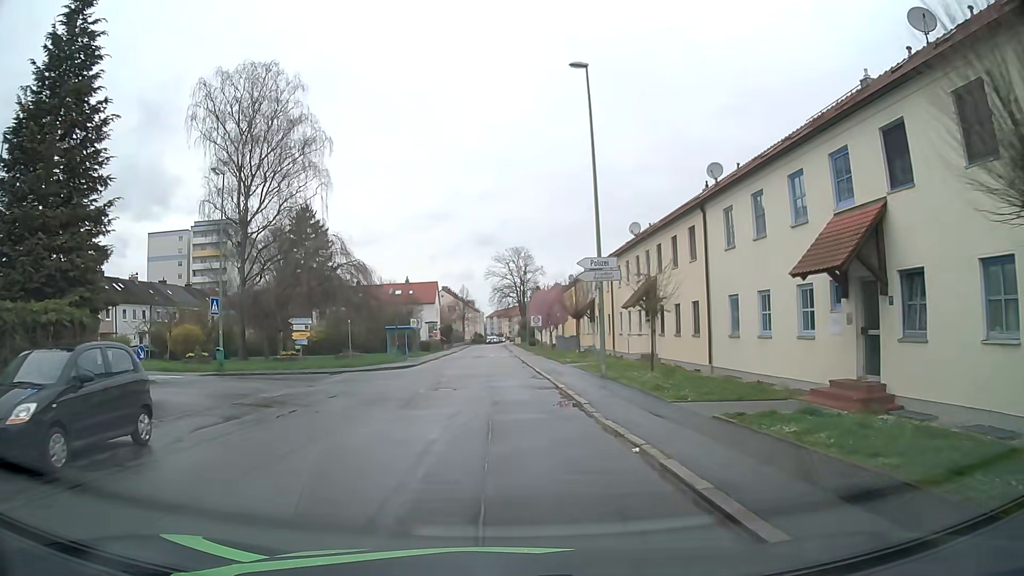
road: residential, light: Day
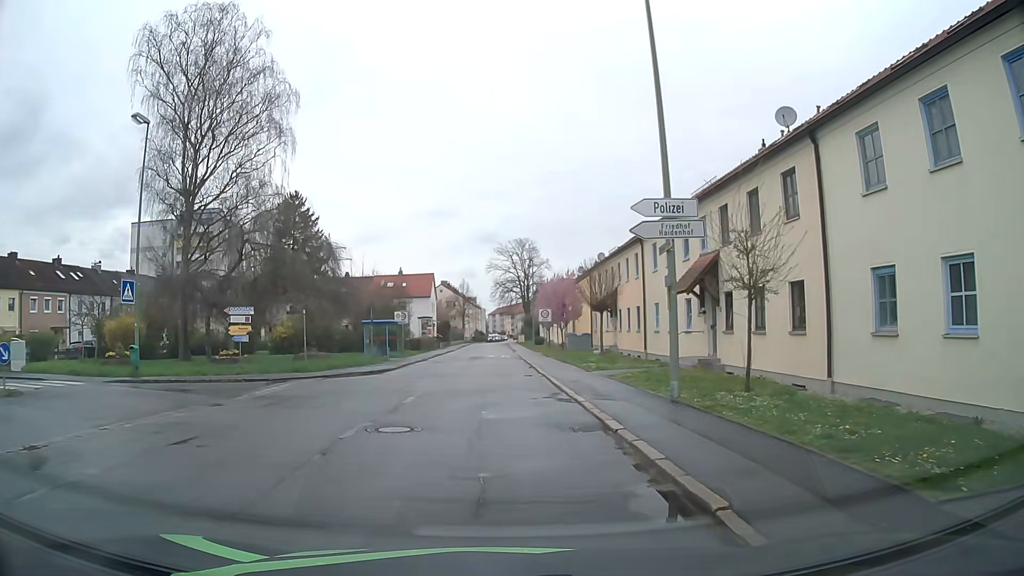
(0.0, +8.5) m; 0°
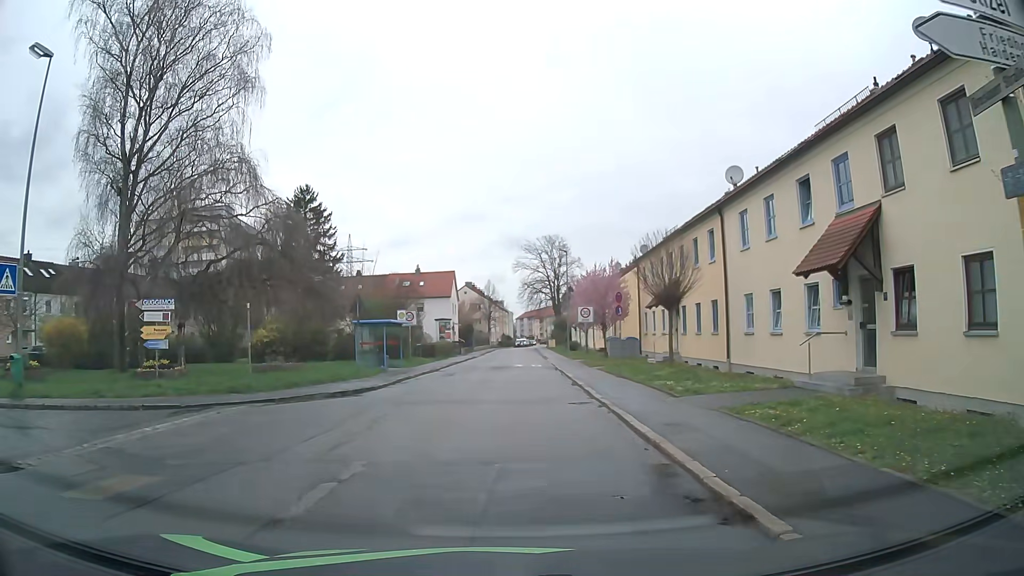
(-0.1, +8.5) m; -2°
